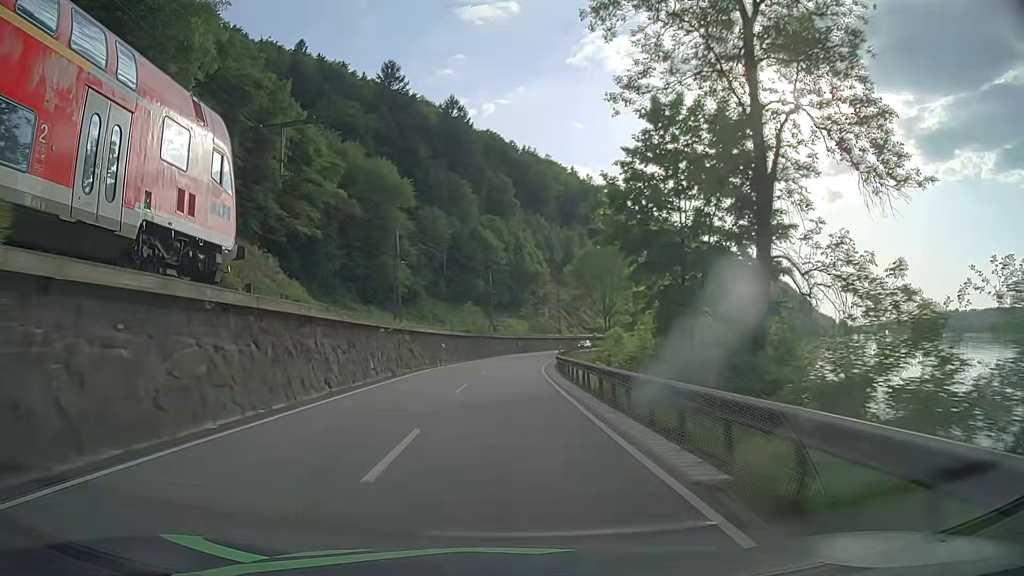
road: primary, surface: asphalt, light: Day
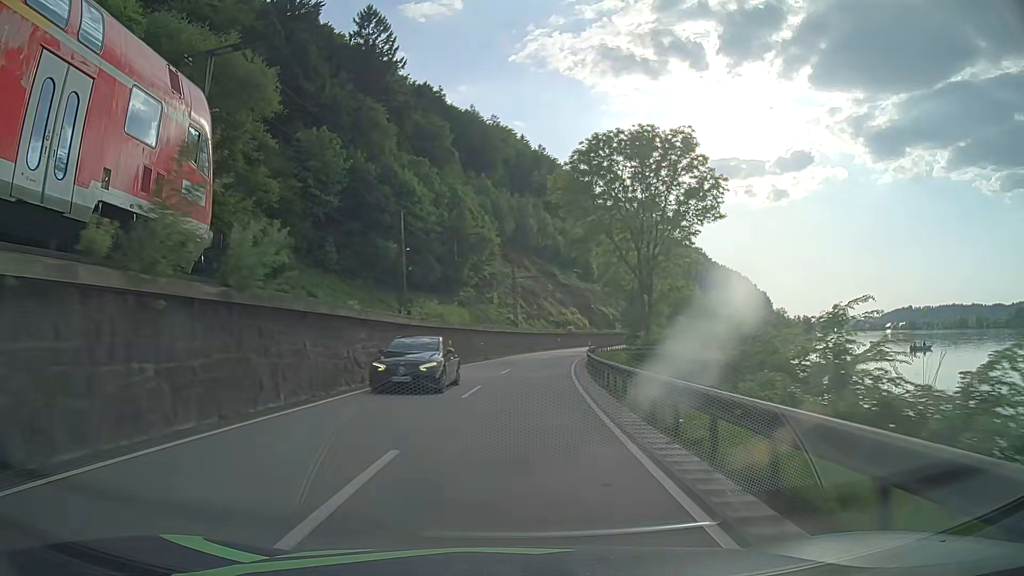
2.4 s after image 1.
(+1.4, +49.9) m; +5°
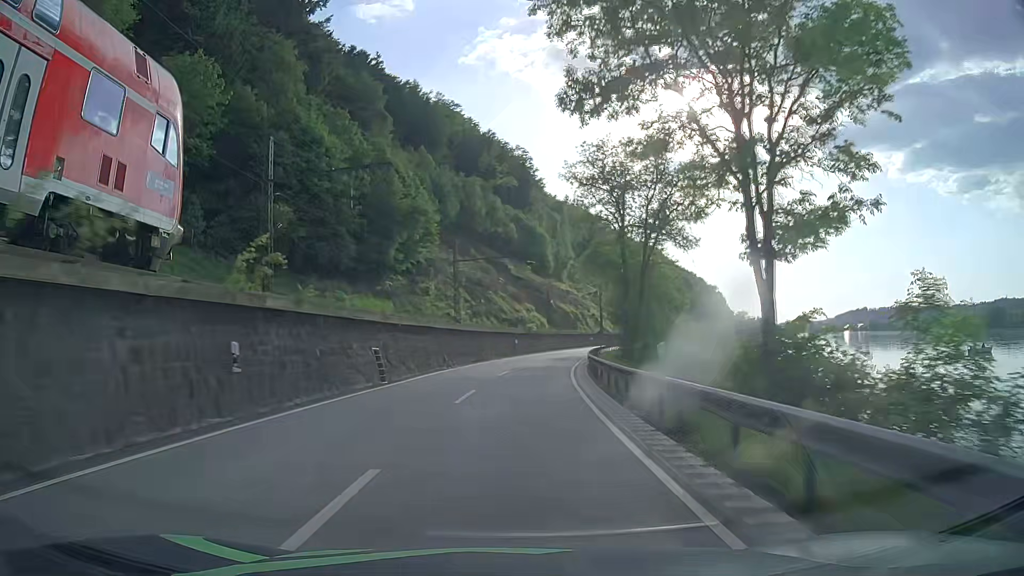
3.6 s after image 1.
(+1.0, +25.0) m; +4°
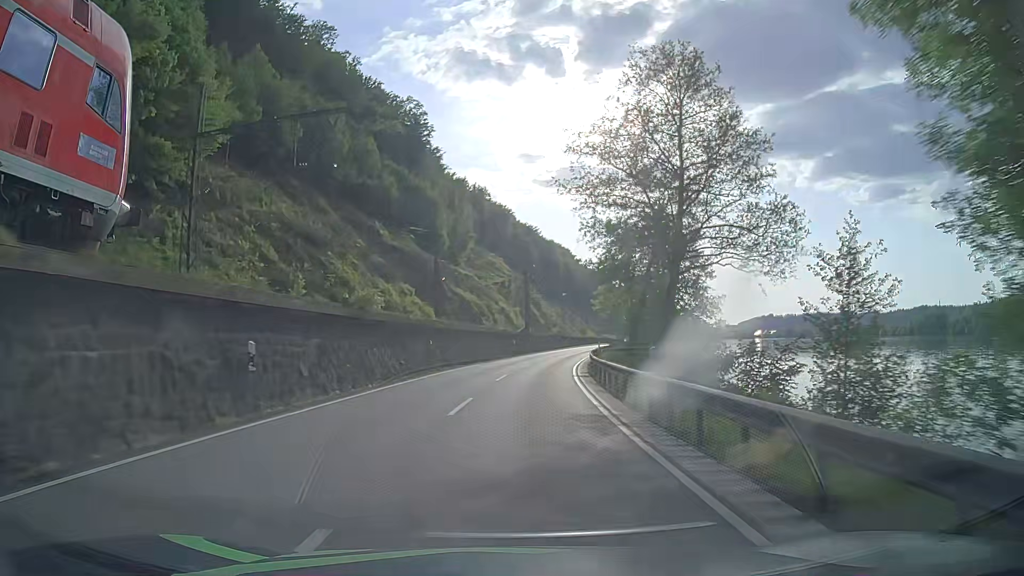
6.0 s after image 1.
(+3.8, +49.7) m; +9°
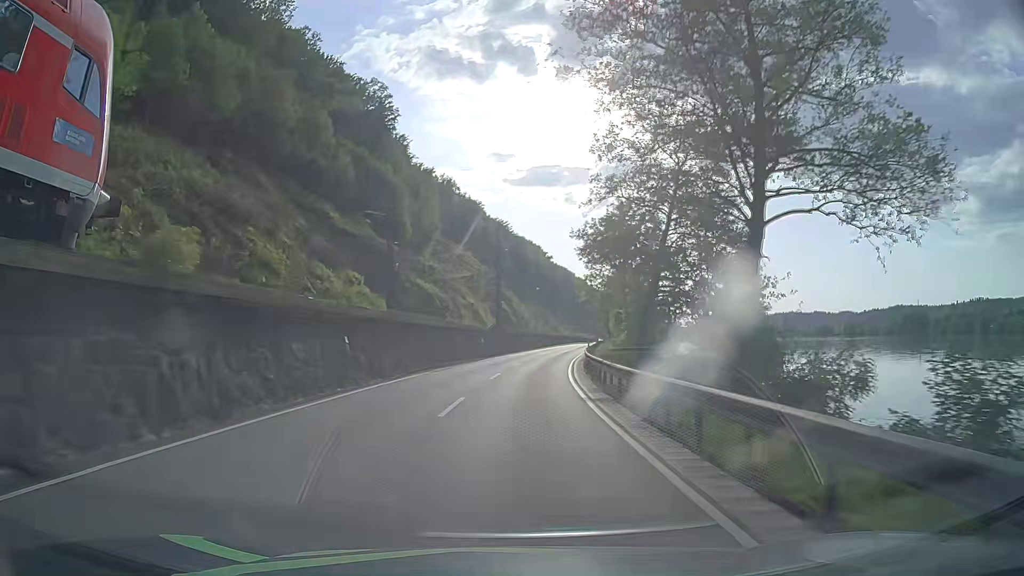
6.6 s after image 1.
(+0.2, +12.5) m; +2°
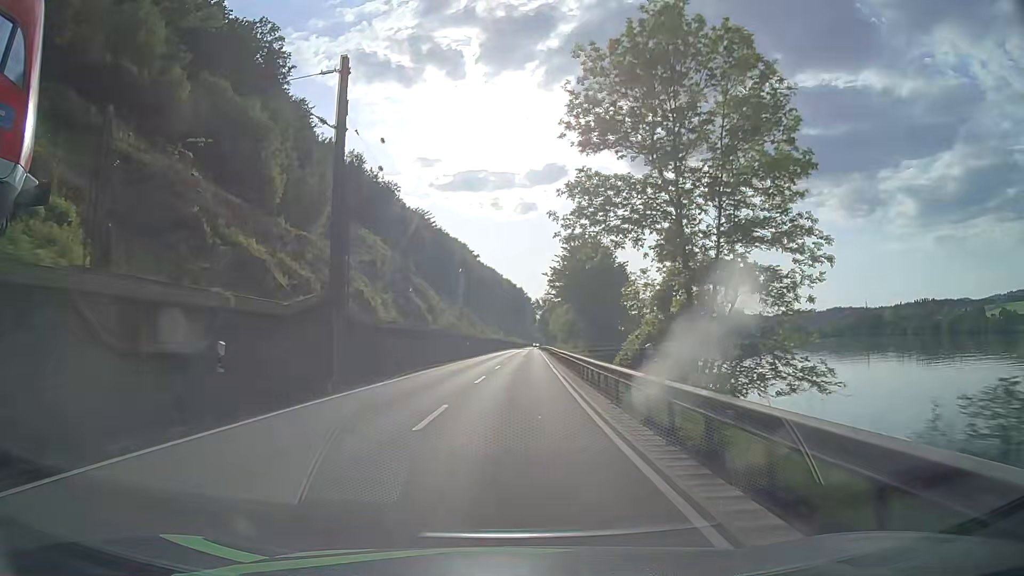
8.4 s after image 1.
(+2.2, +37.4) m; +6°
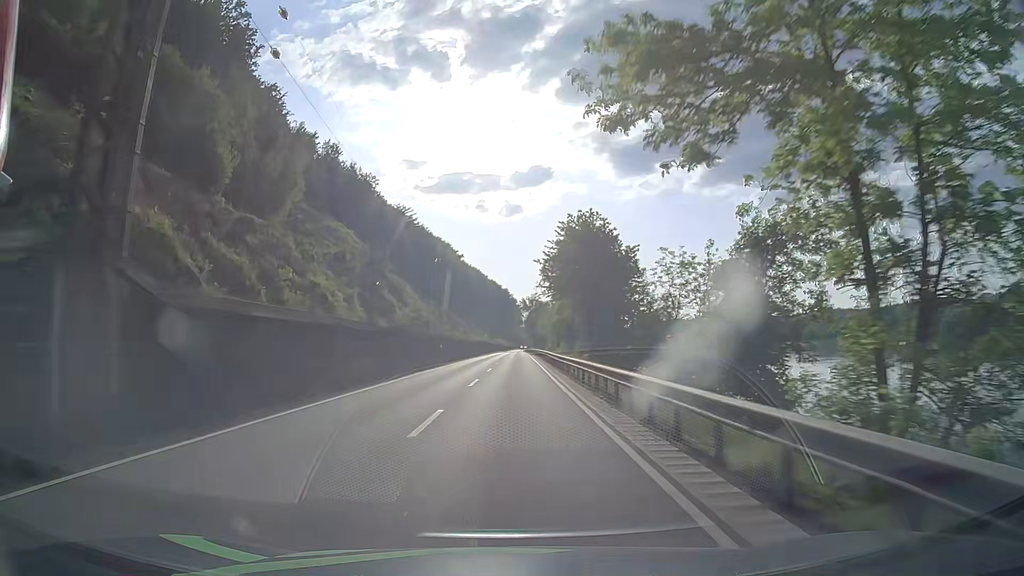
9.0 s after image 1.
(+0.2, +12.5) m; +2°
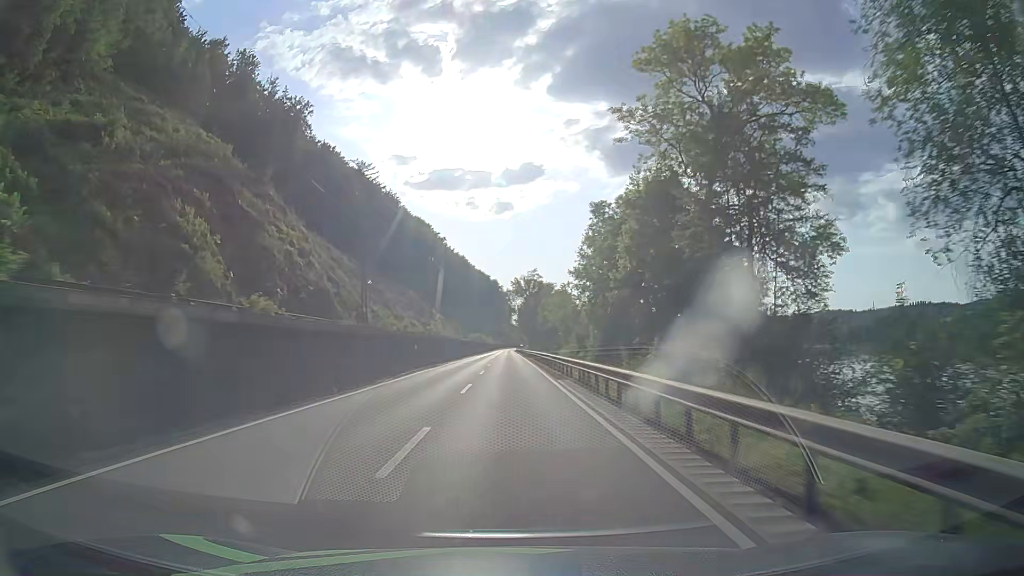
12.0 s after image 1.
(+0.9, +62.5) m; +1°
(0, +10) (0, +20) (0, +30) (0, +40) (0, +50) (0, +60) (0, +70) (0, +80) (0, +90) (0, +100) m
